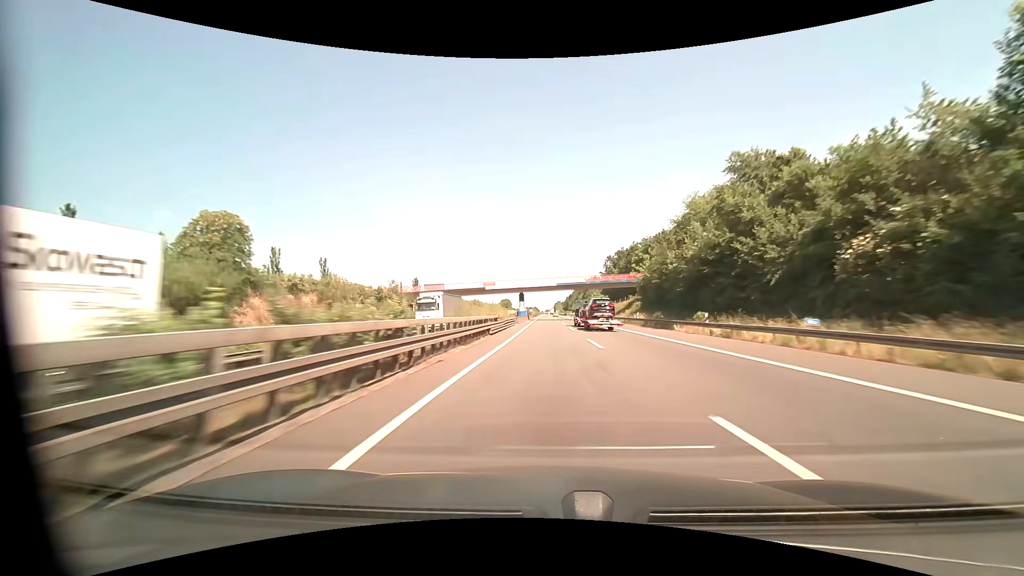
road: motorway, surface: asphalt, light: Day
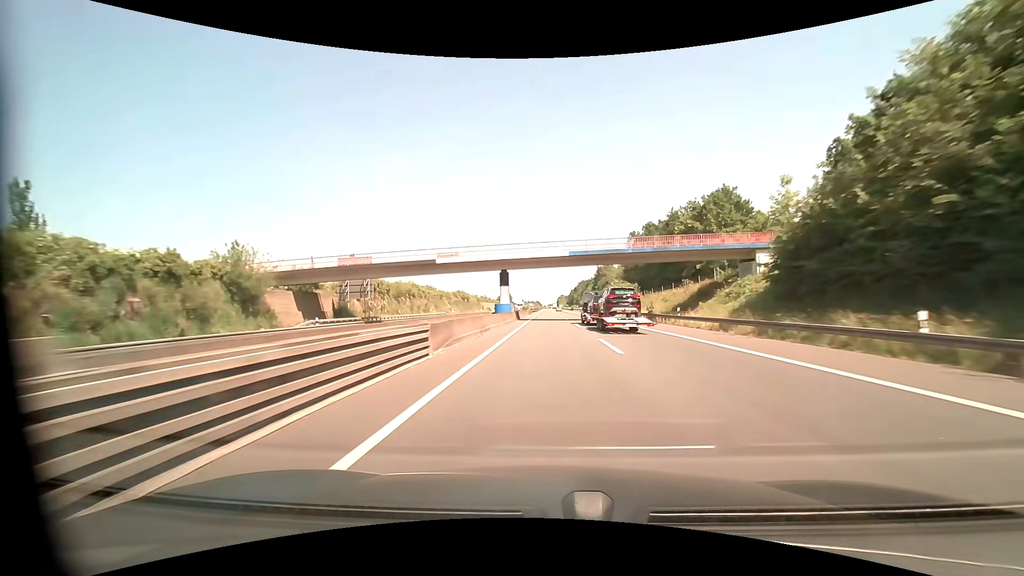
(-0.2, +40.8) m; -1°
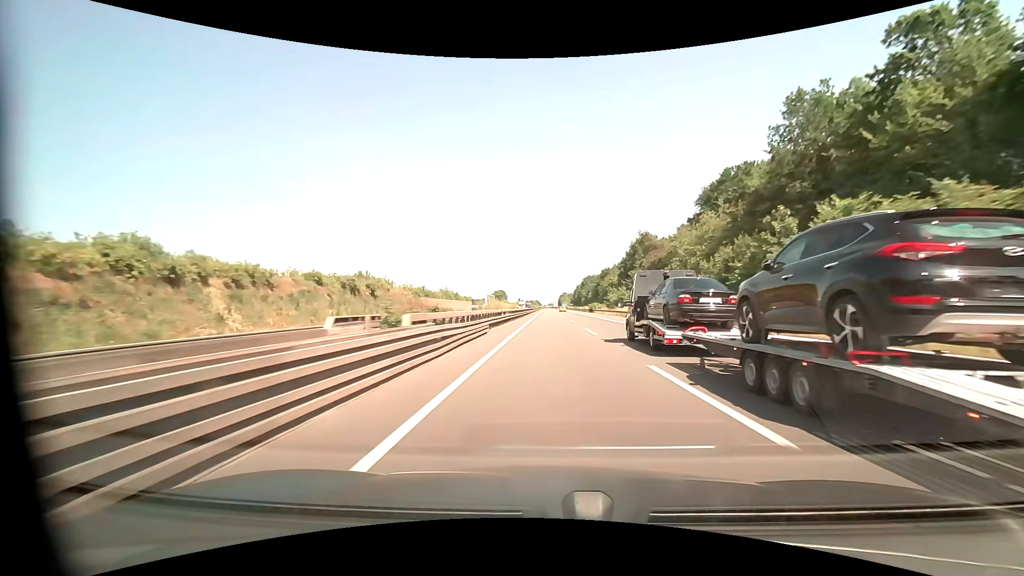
(0.0, +81.9) m; 0°
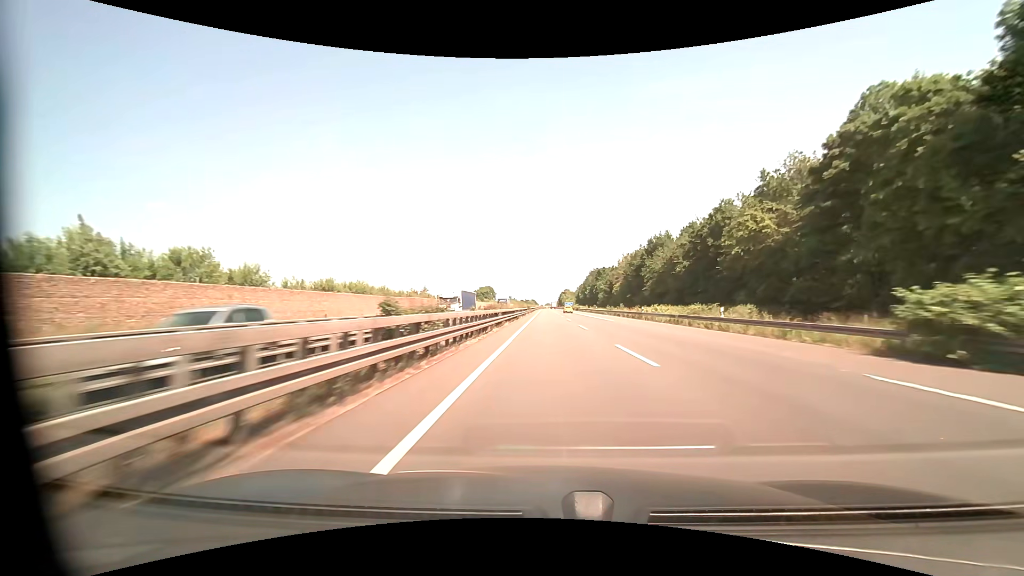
(0.0, +102.9) m; 0°
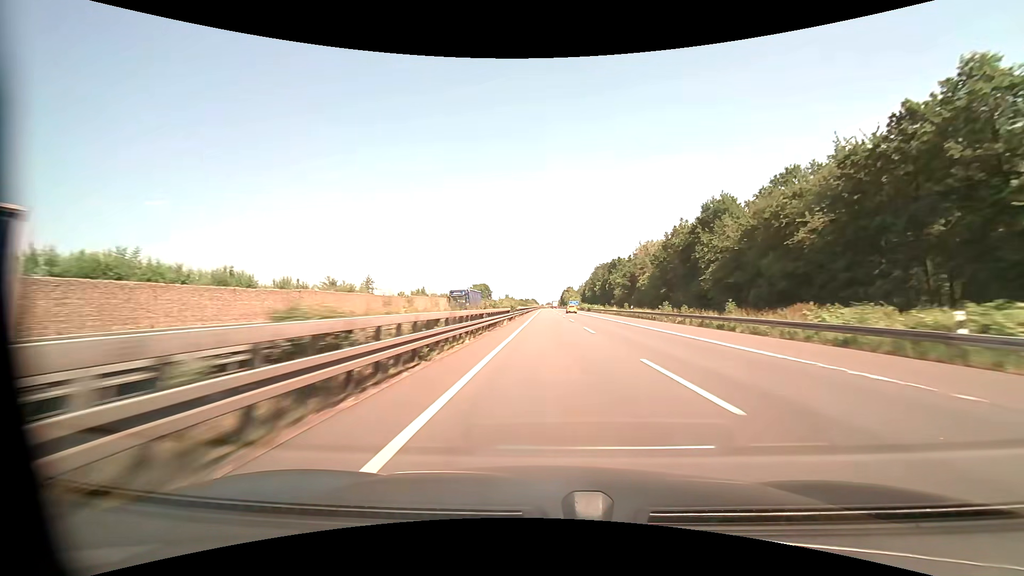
(+0.1, +41.2) m; 0°
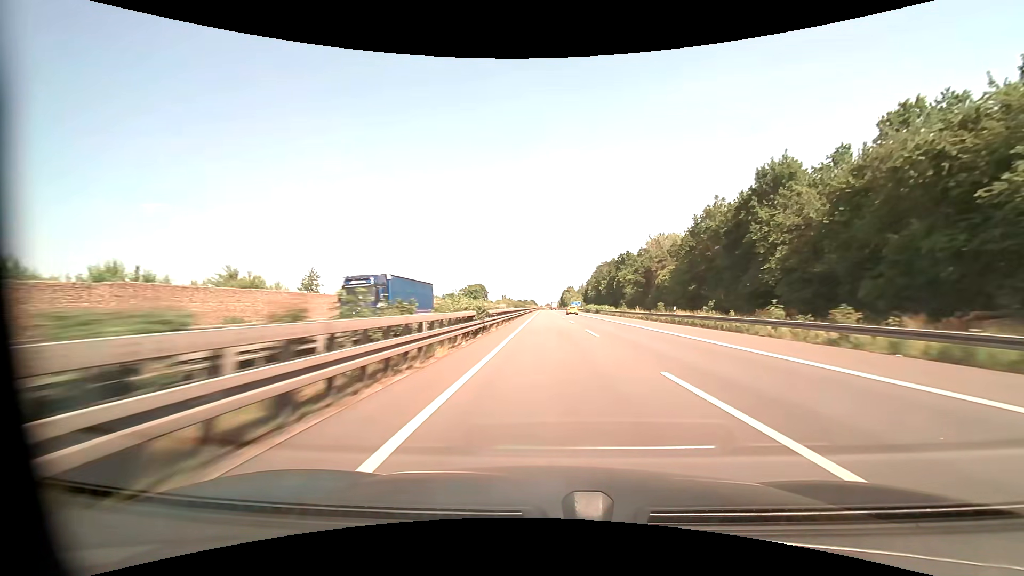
(+0.1, +20.6) m; 0°
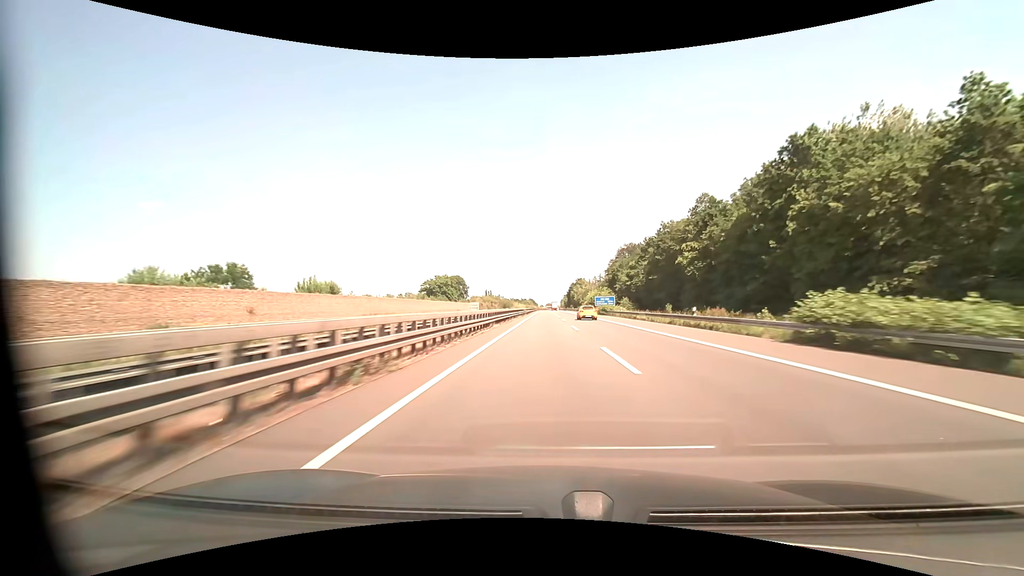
(+0.2, +103.2) m; 0°
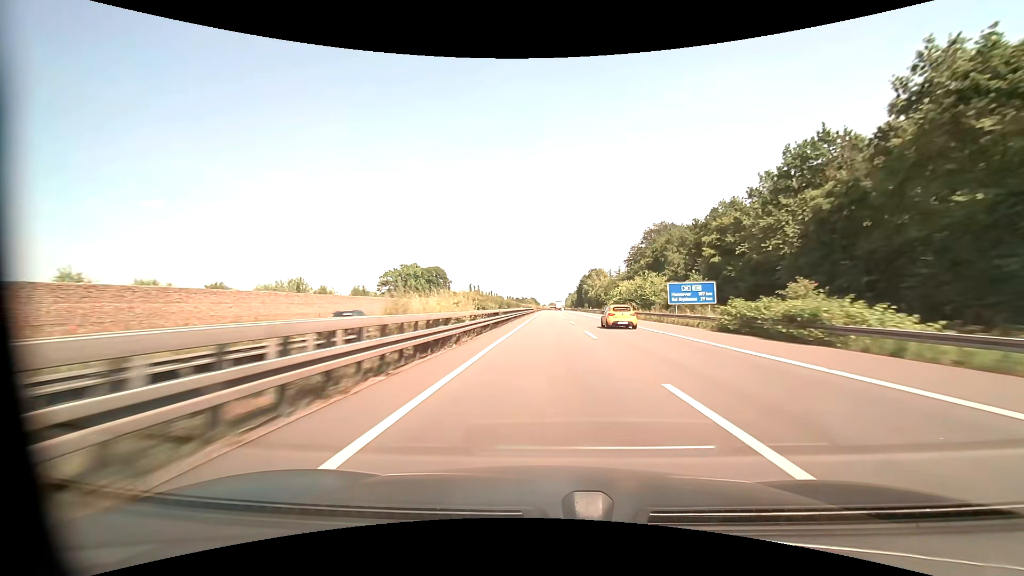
(-0.2, +62.1) m; 0°
(0, +10) (0, +20) (0, +30) (0, +40) (0, +50) (0, +60) (0, +70) (0, +80) (0, +90) (0, +100) m
